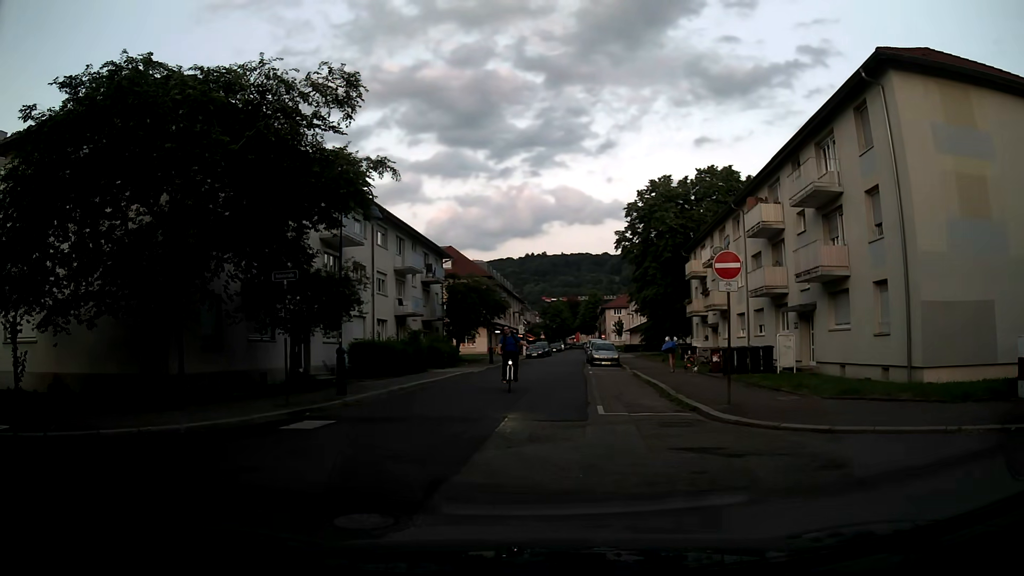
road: residential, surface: asphalt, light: Day
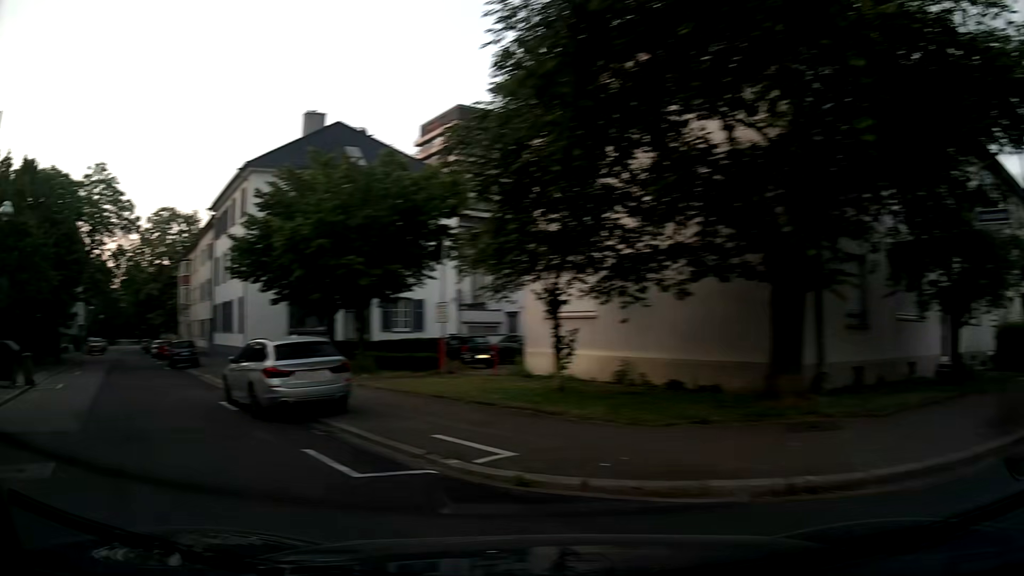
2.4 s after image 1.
(-2.8, +5.6) m; -54°
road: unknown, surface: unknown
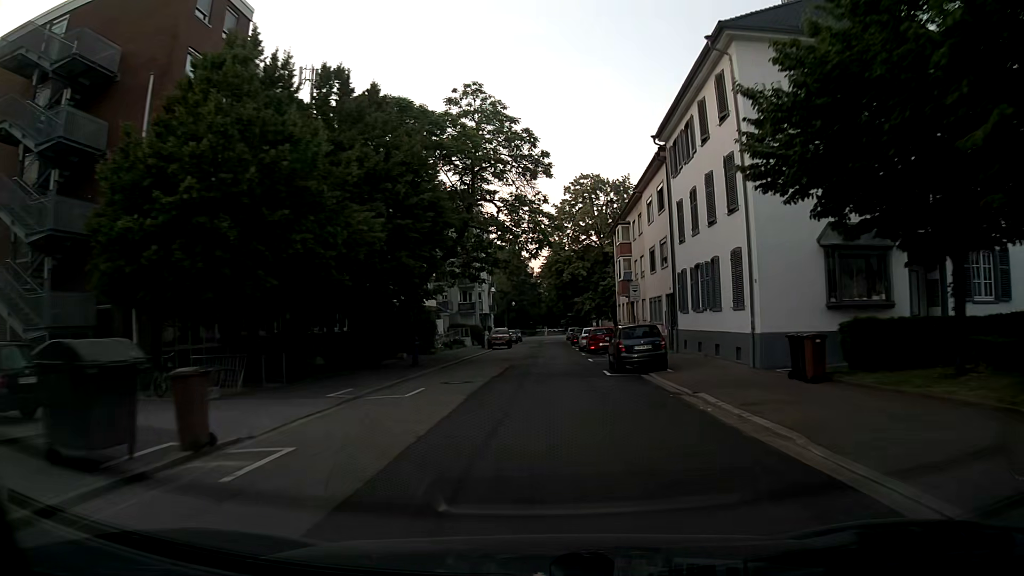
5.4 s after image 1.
(-6.7, +14.3) m; -33°
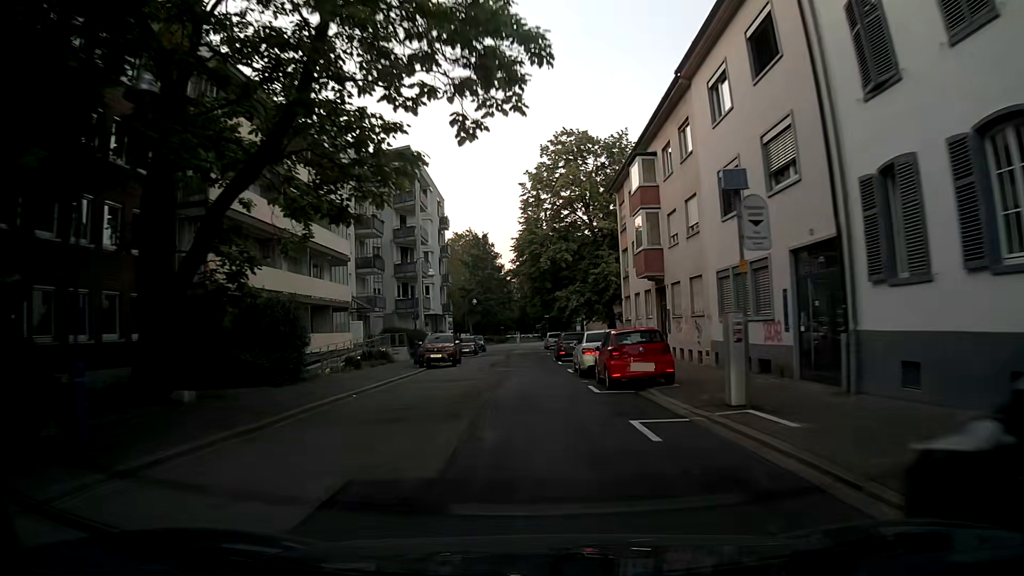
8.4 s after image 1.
(+0.3, +20.9) m; +1°
